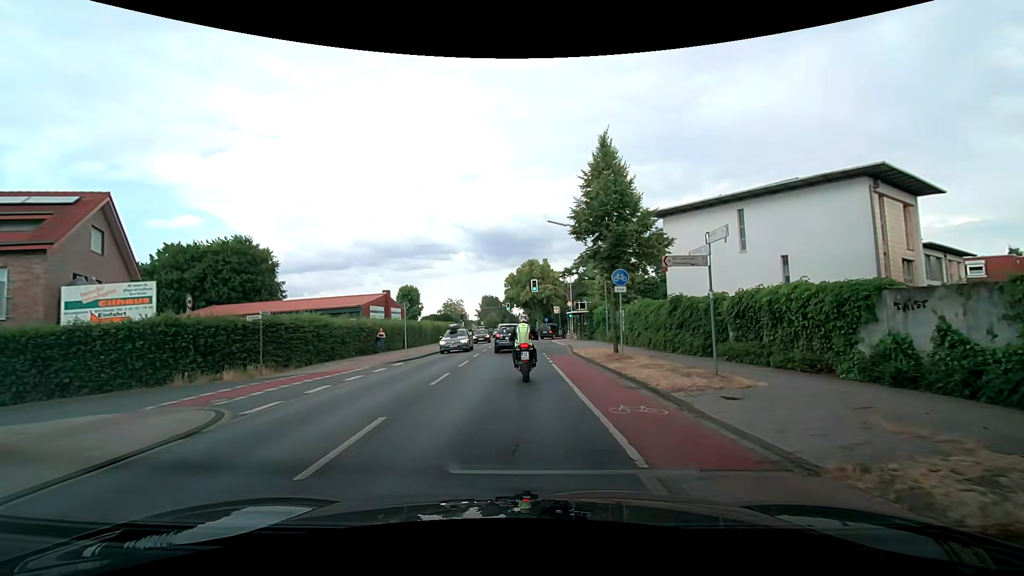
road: secondary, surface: asphalt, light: Day
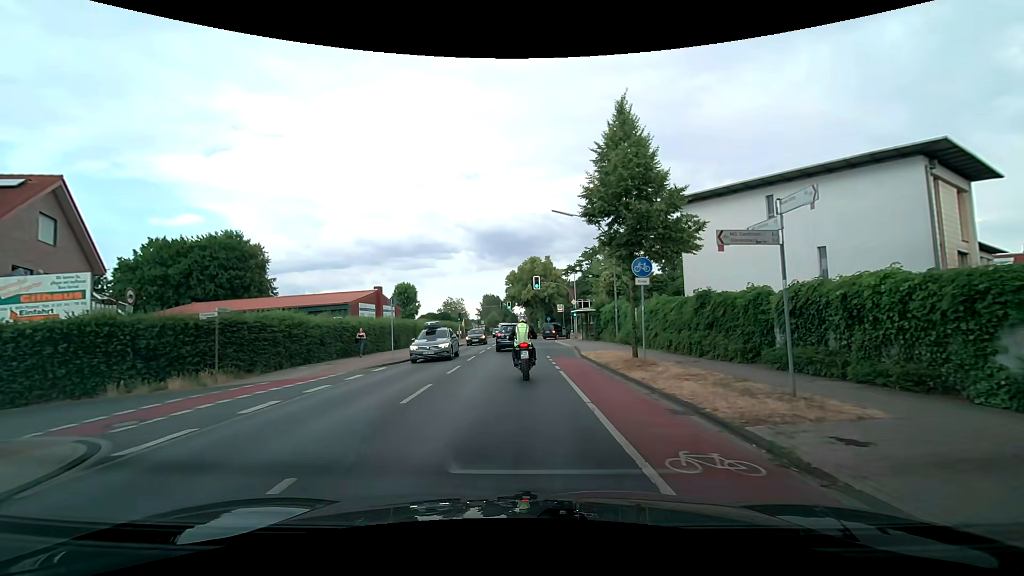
(+0.1, +3.1) m; +1°
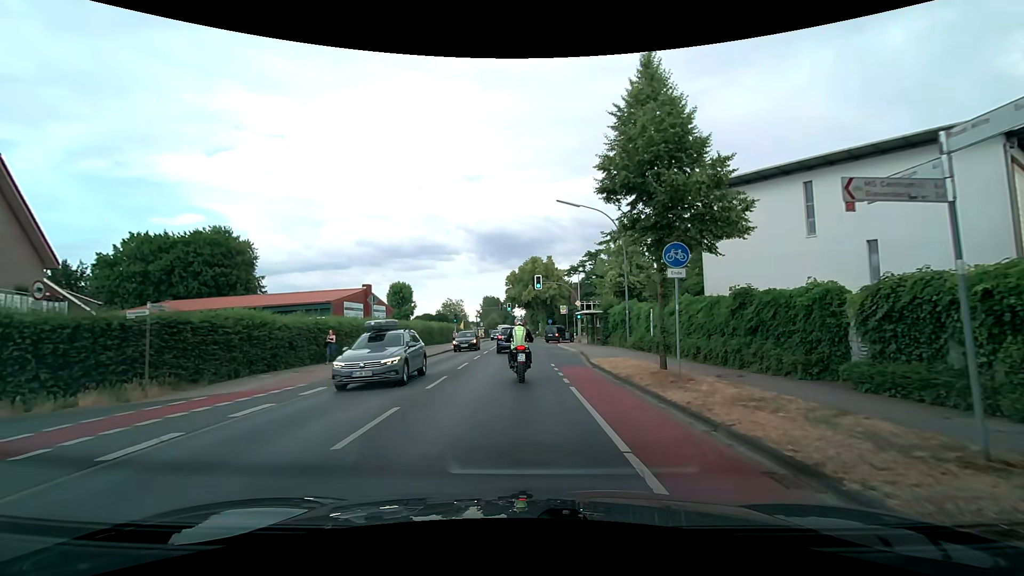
(0.0, +3.3) m; 0°
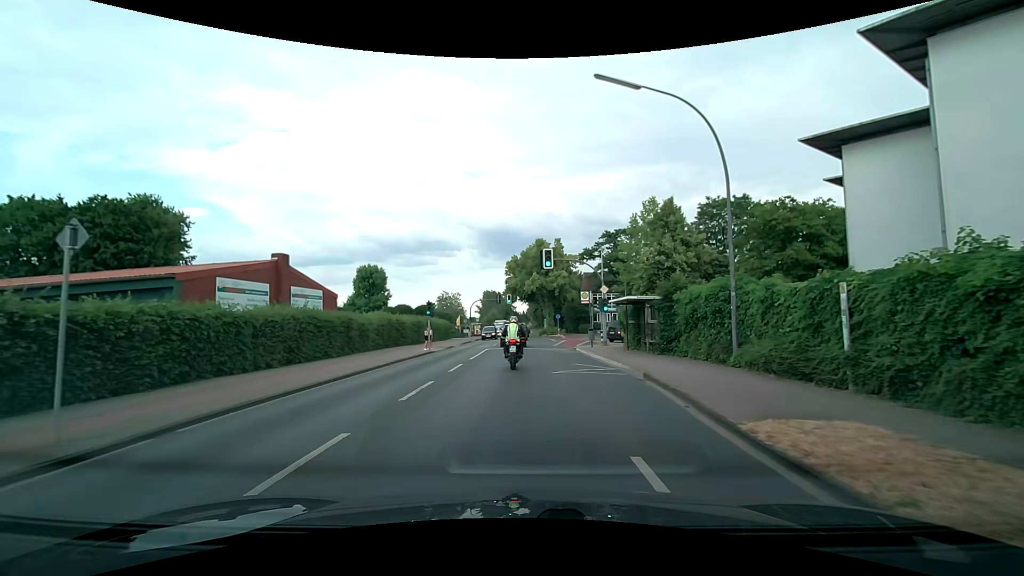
(-0.1, +14.7) m; -1°
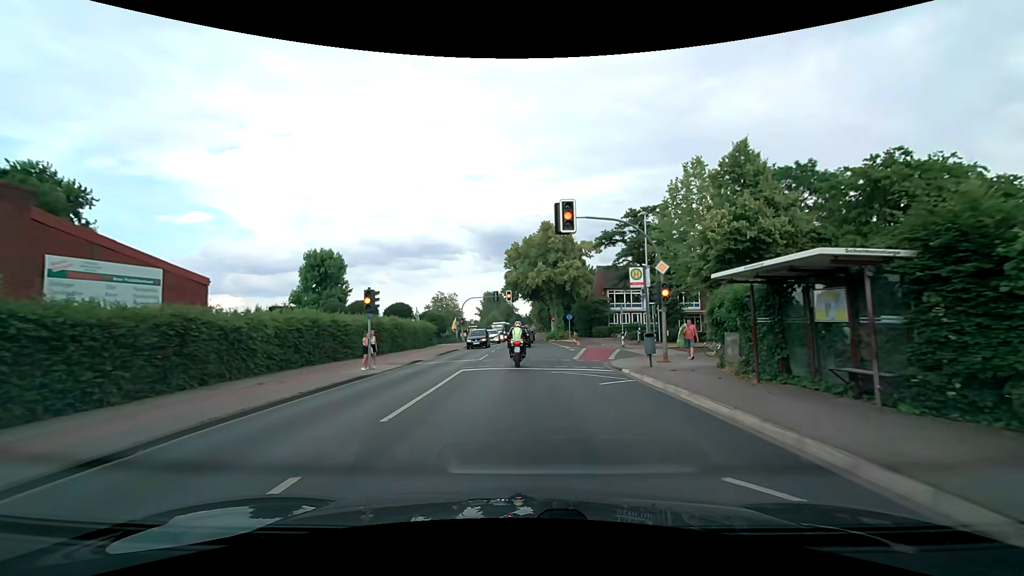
(0.0, +14.0) m; 0°
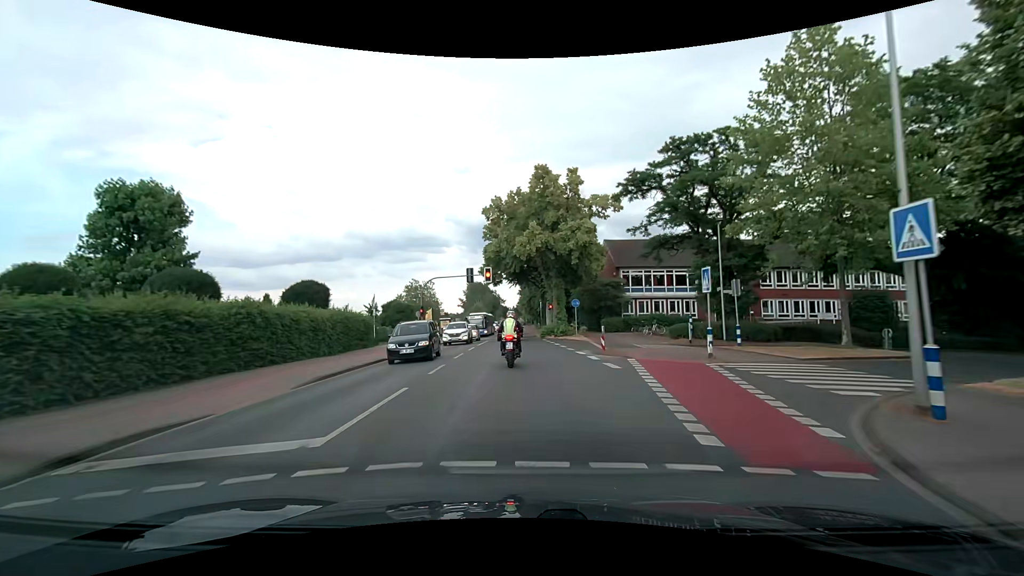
(+0.1, +18.5) m; +1°
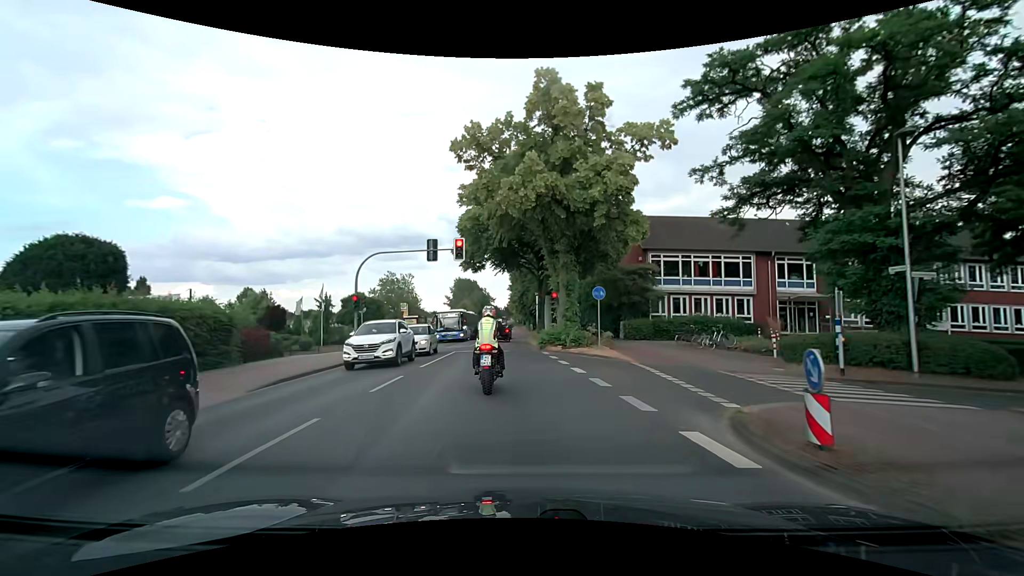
(+0.1, +14.9) m; +1°
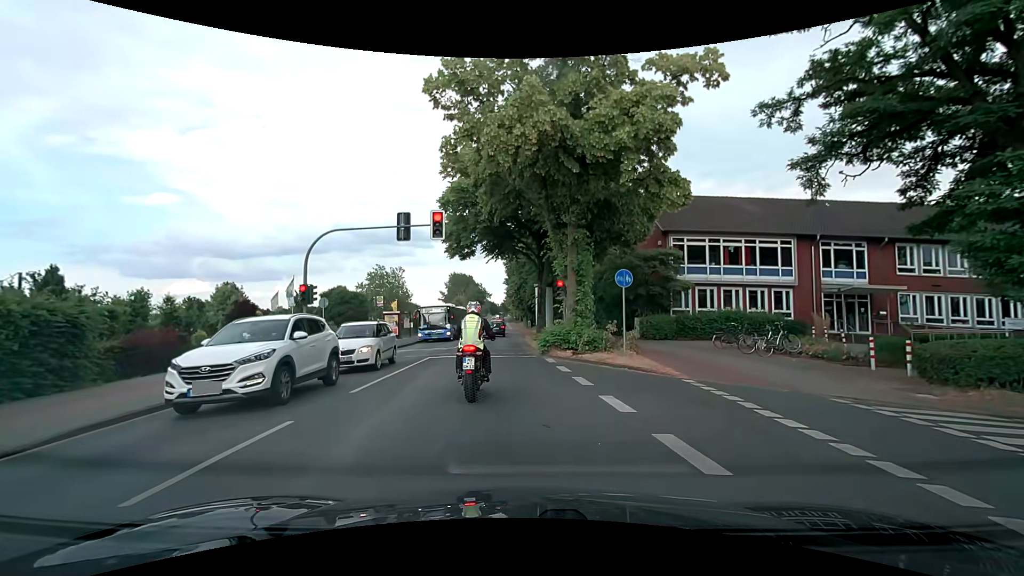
(0.0, +6.0) m; 0°
(0, +10) (-1, +20) (-2, +30) (-2, +40) (-3, +50) (-4, +60) (-4, +70) (-4, +80) (-5, +90) (-5, +100) m
